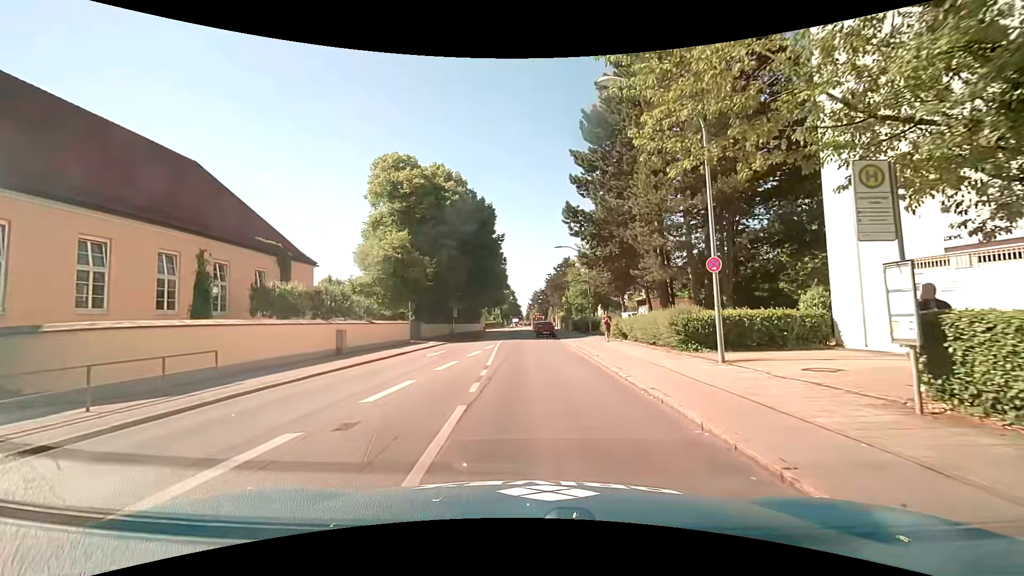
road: secondary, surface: asphalt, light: Day
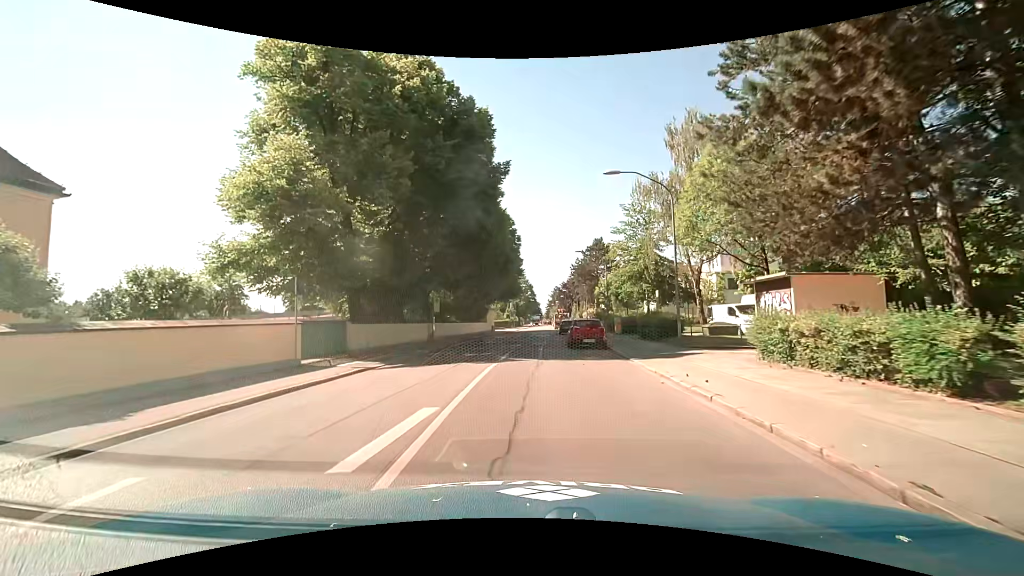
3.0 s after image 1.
(-0.1, +22.2) m; -3°
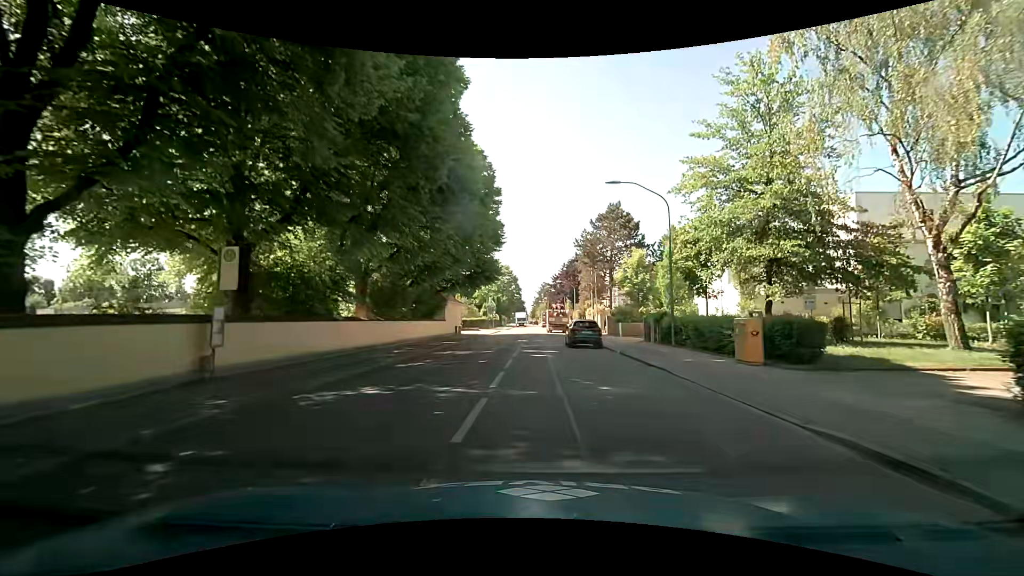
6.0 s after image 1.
(+0.6, +25.4) m; +3°
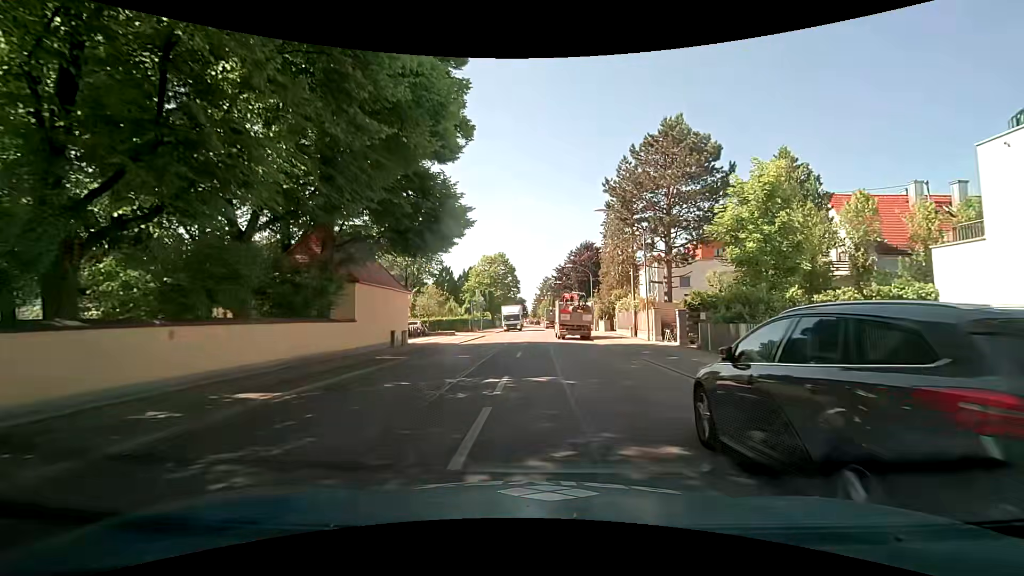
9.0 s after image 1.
(+0.4, +23.3) m; 0°
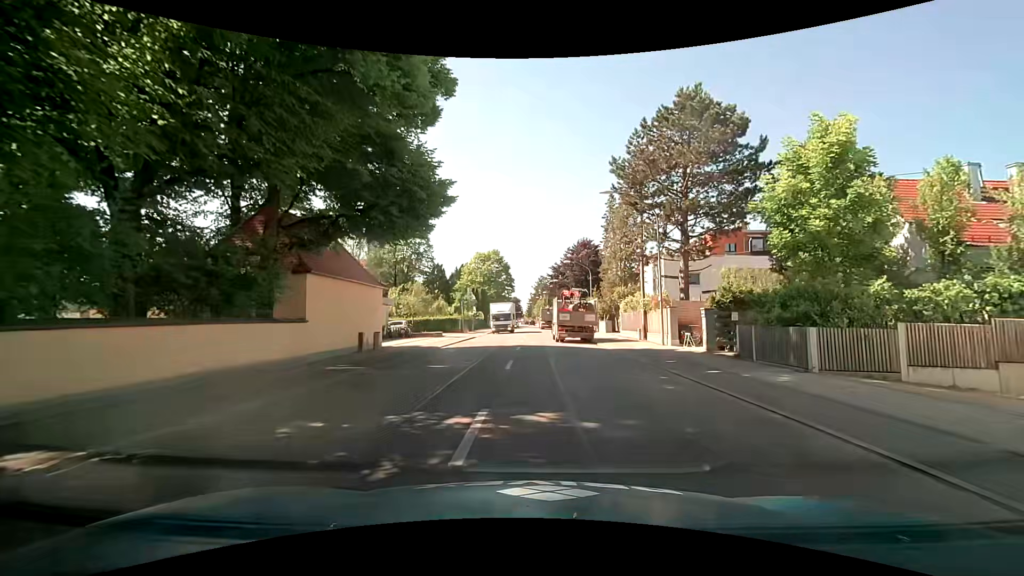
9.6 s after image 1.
(0.0, +4.4) m; +2°
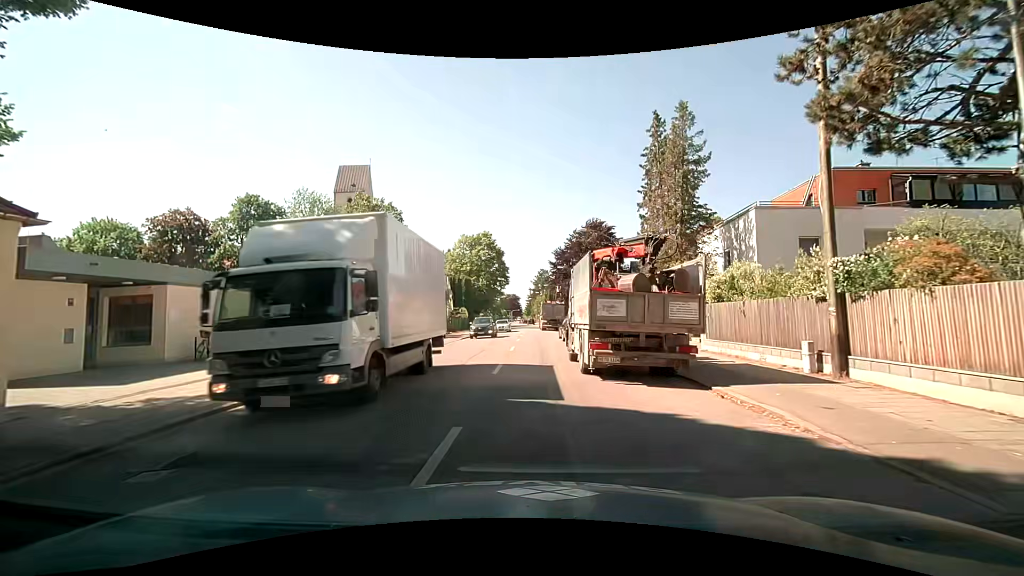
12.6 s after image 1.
(+0.1, +19.2) m; -1°
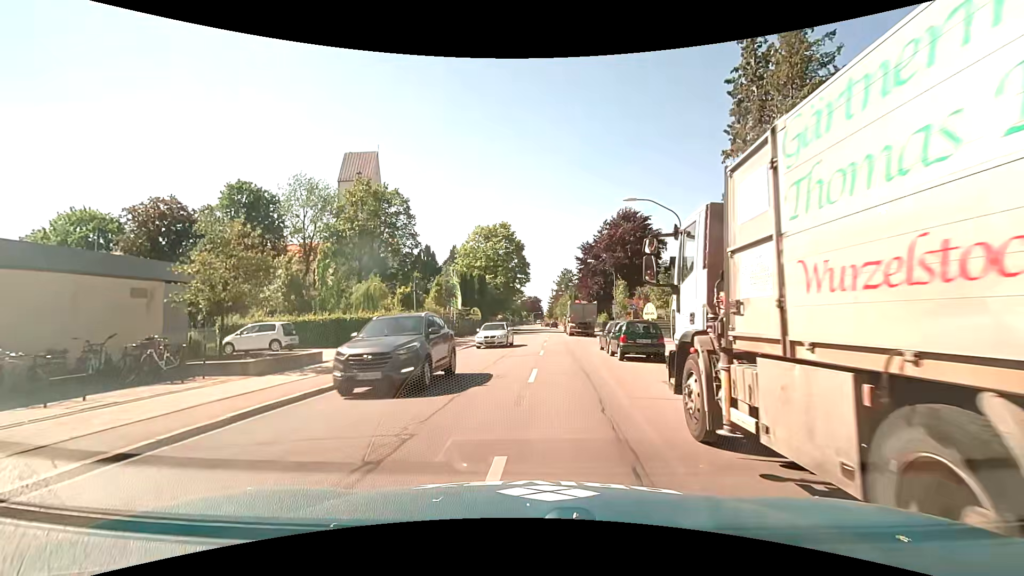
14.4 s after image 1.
(-0.3, +10.4) m; -4°
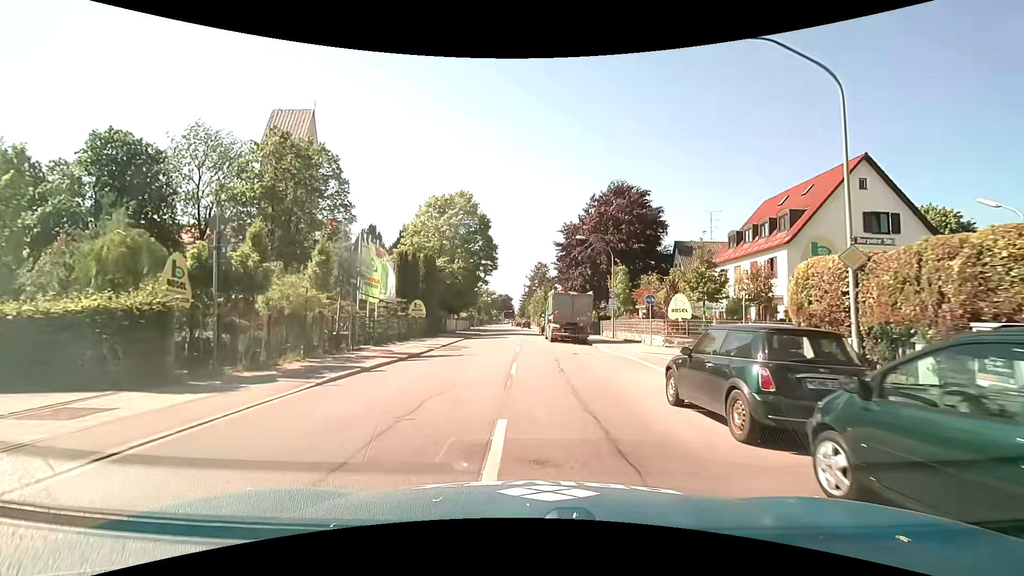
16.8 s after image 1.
(+0.8, +16.4) m; +4°
(0, +10) (0, +20) (0, +30) (0, +40) (0, +50) (0, +60) (0, +70) (0, +80) (-1, +90) (-2, +100) m
